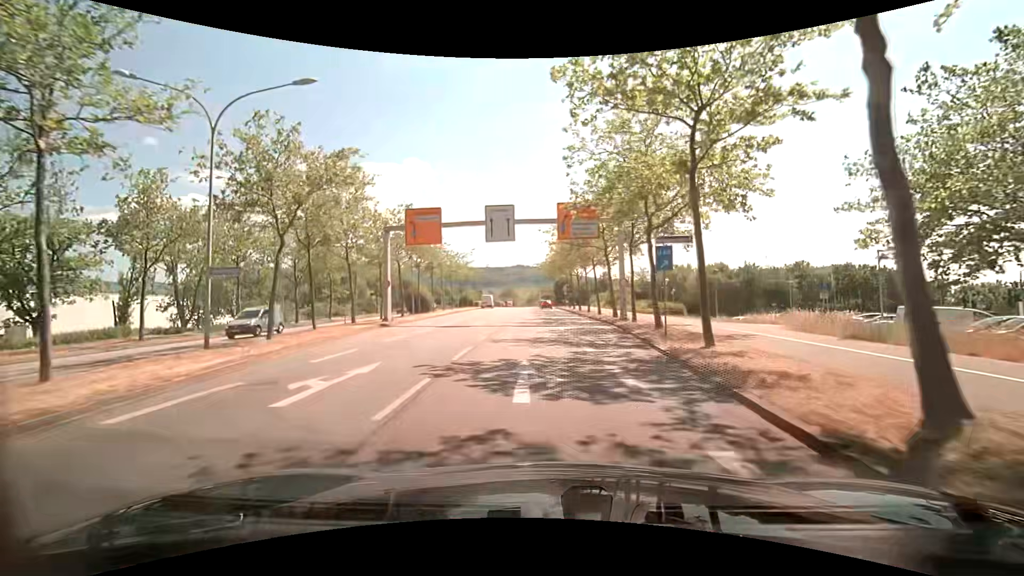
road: primary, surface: asphalt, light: Day
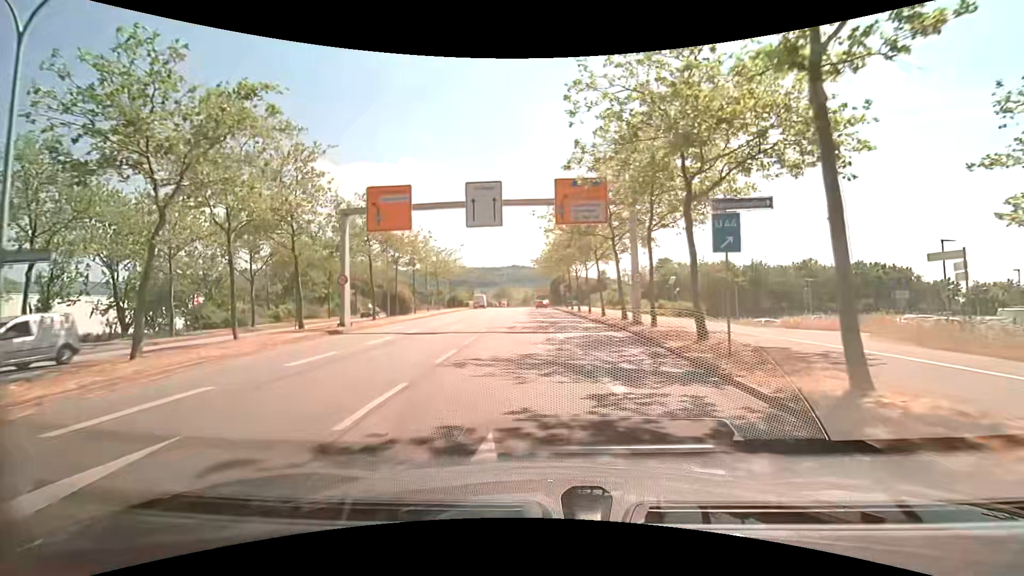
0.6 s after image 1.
(+0.1, +6.4) m; +2°
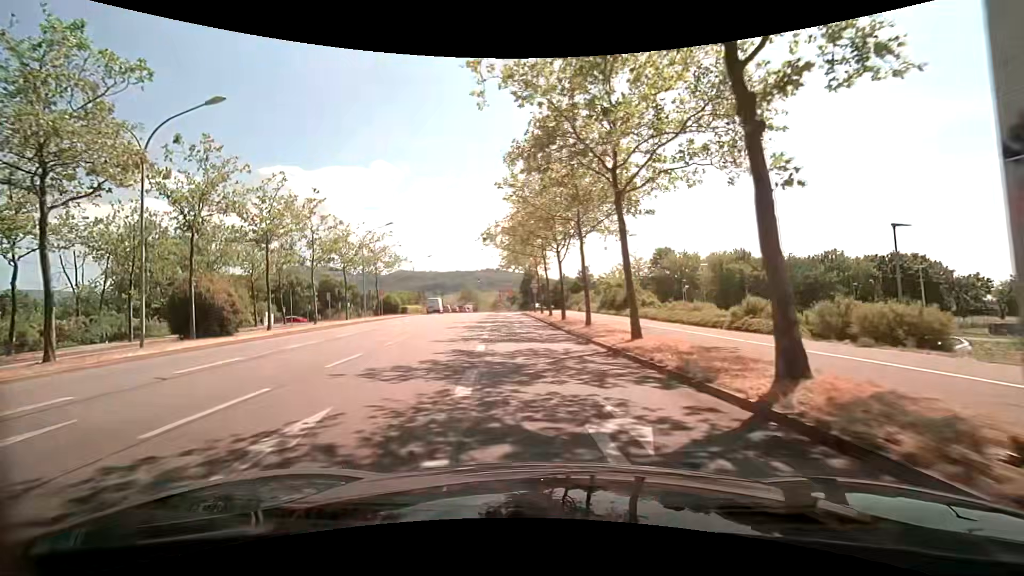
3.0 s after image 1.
(+0.9, +23.7) m; +3°
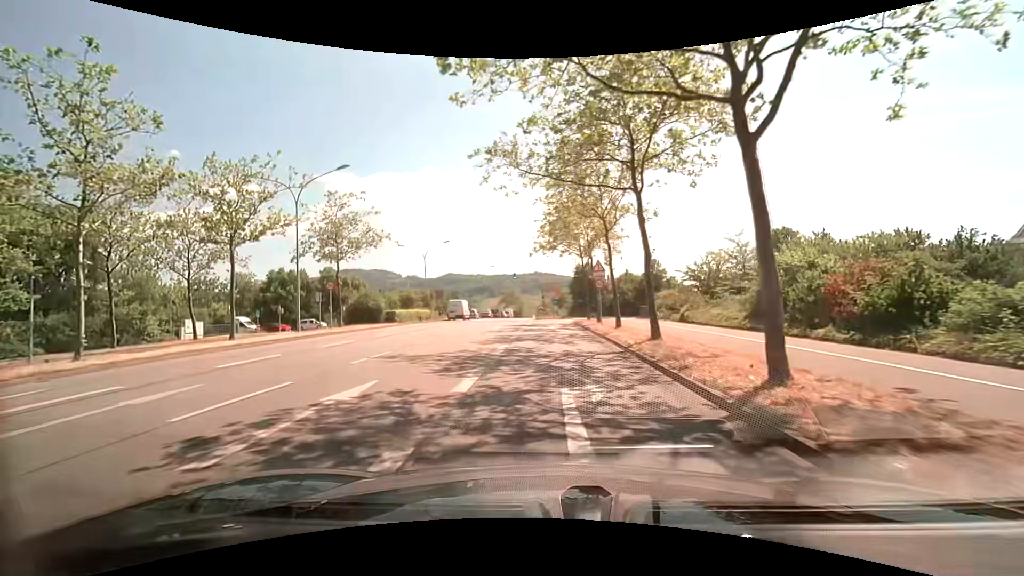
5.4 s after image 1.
(-1.3, +23.7) m; -6°
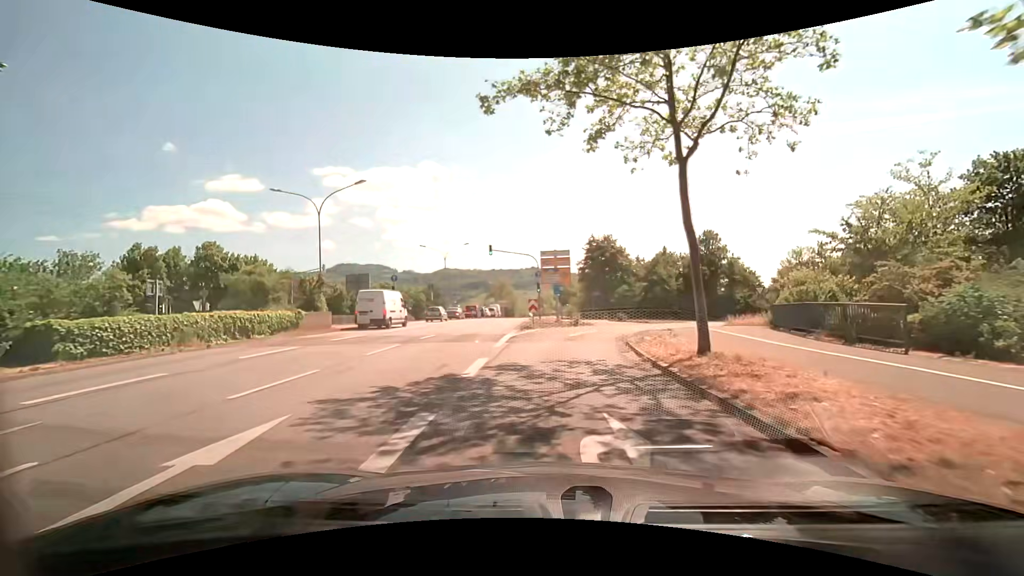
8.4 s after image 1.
(+0.2, +28.6) m; 0°
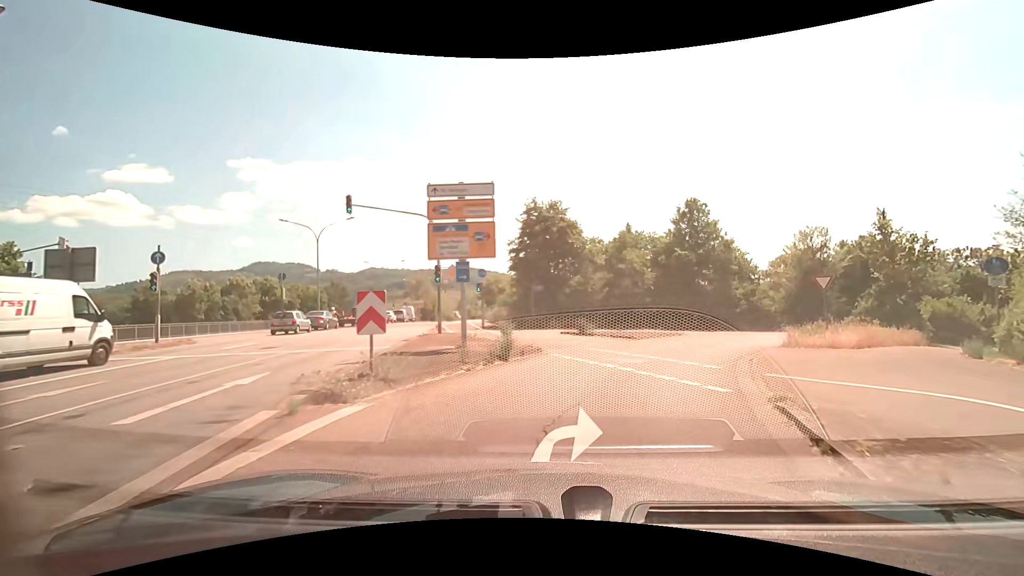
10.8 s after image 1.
(+0.9, +18.7) m; +8°
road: primary_link
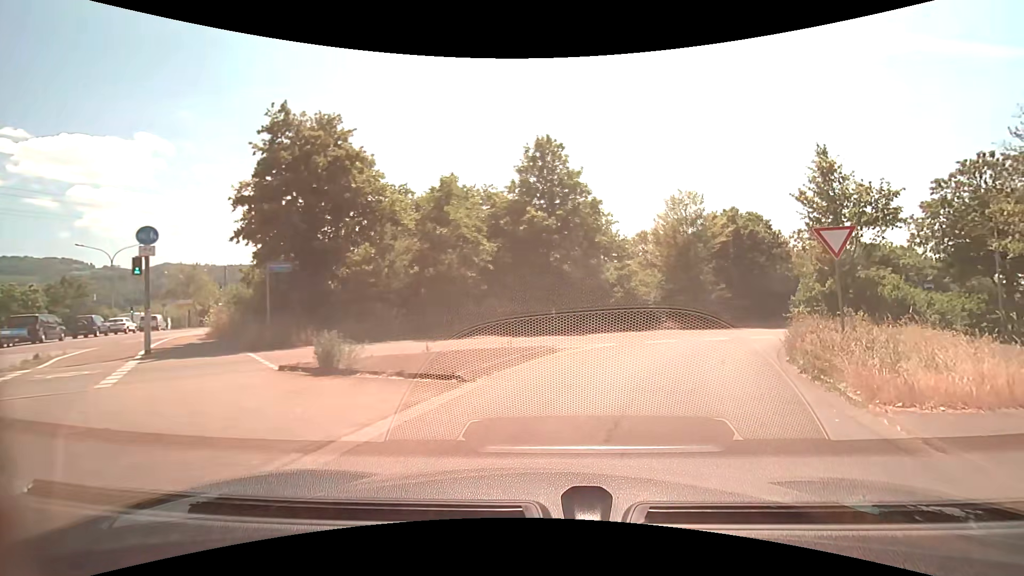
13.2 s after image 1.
(+2.0, +14.5) m; +18°
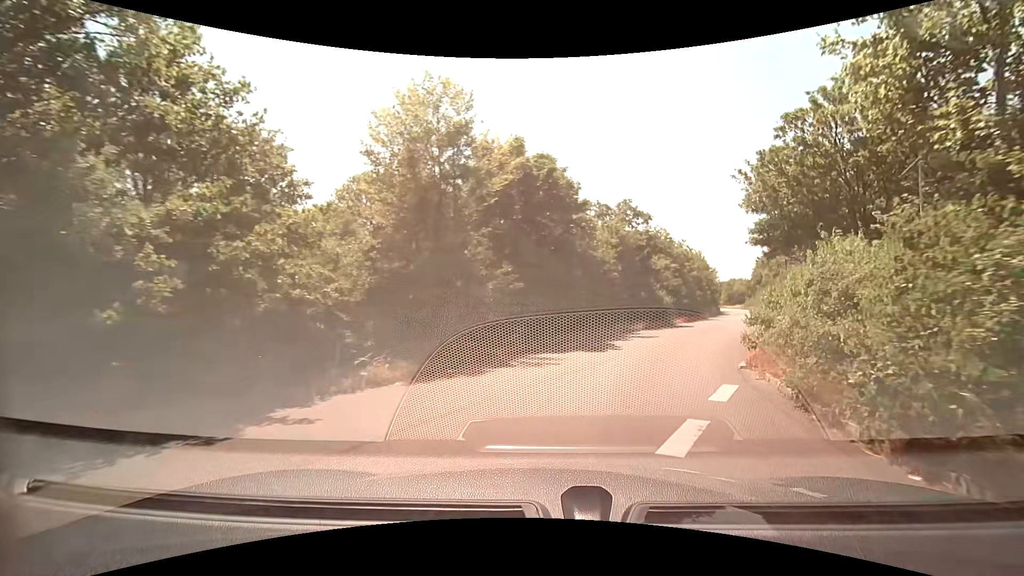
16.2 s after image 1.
(+4.8, +17.2) m; +27°
(+1, +10) (+5, +19) (+9, +28) (+13, +37) (+17, +47) (+21, +56) (+24, +65) (+28, +75) (+31, +84) (+34, +94) m
